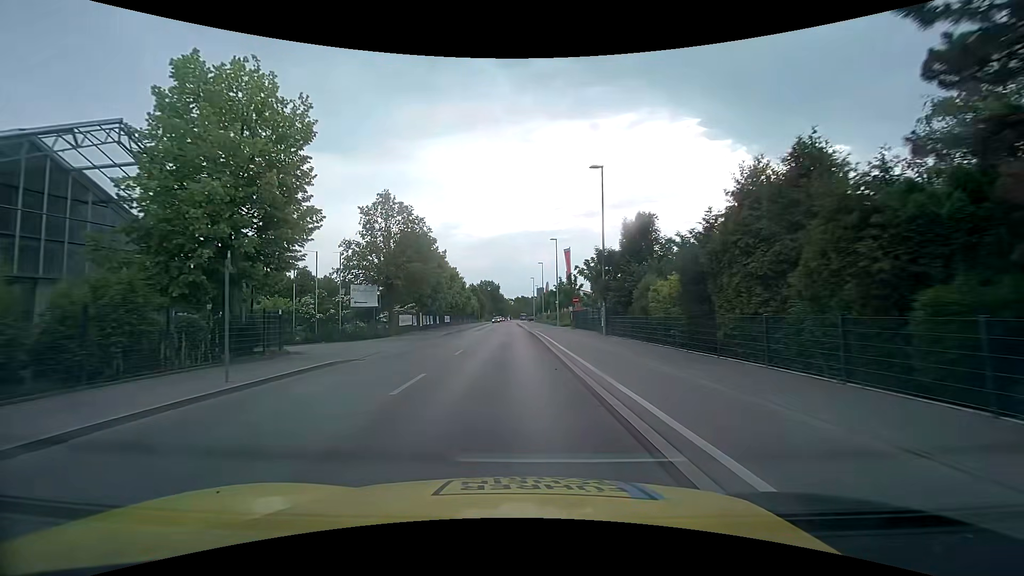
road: tertiary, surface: asphalt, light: Day
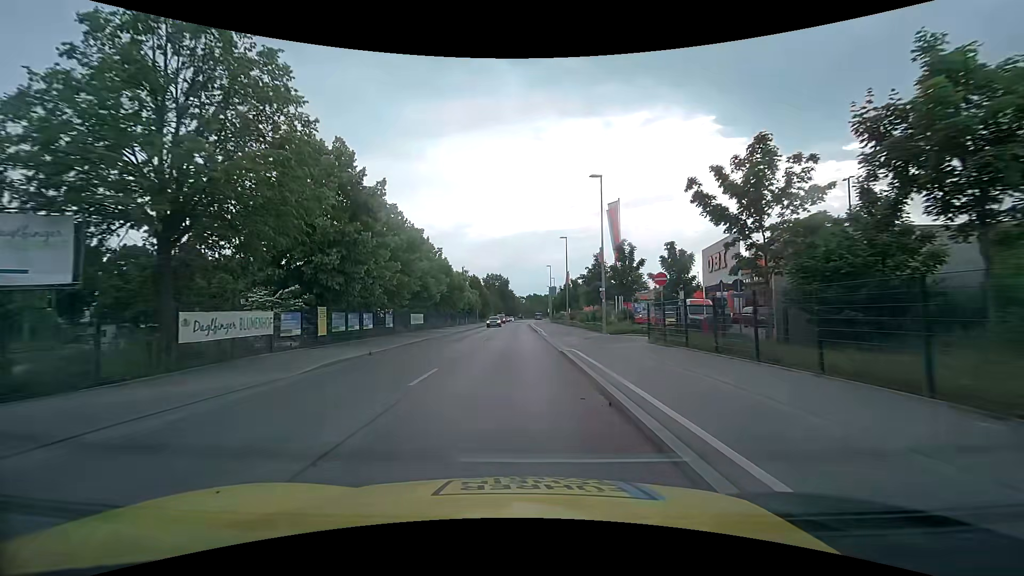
(-0.2, +26.3) m; -2°
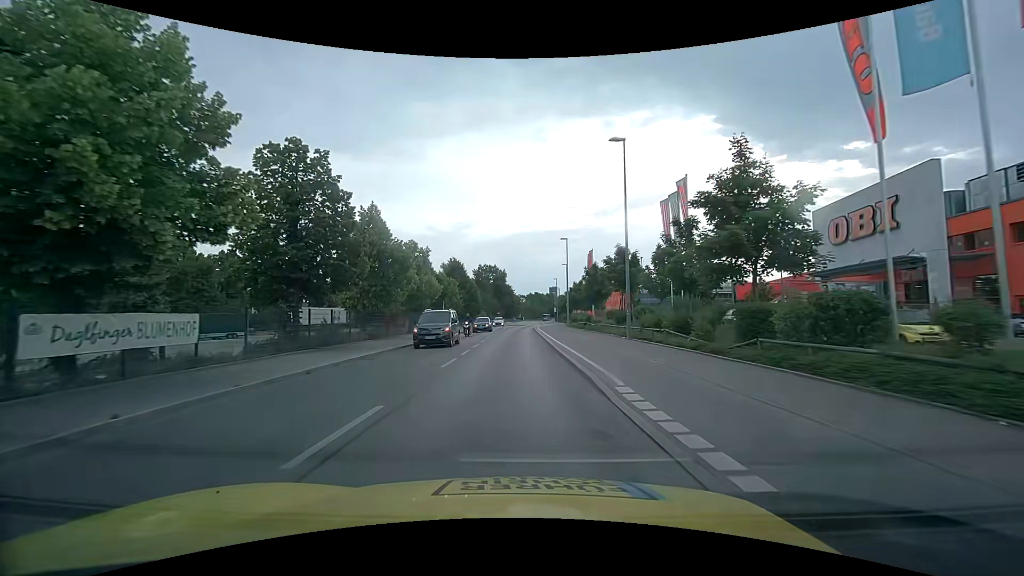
(+0.1, +32.2) m; +1°
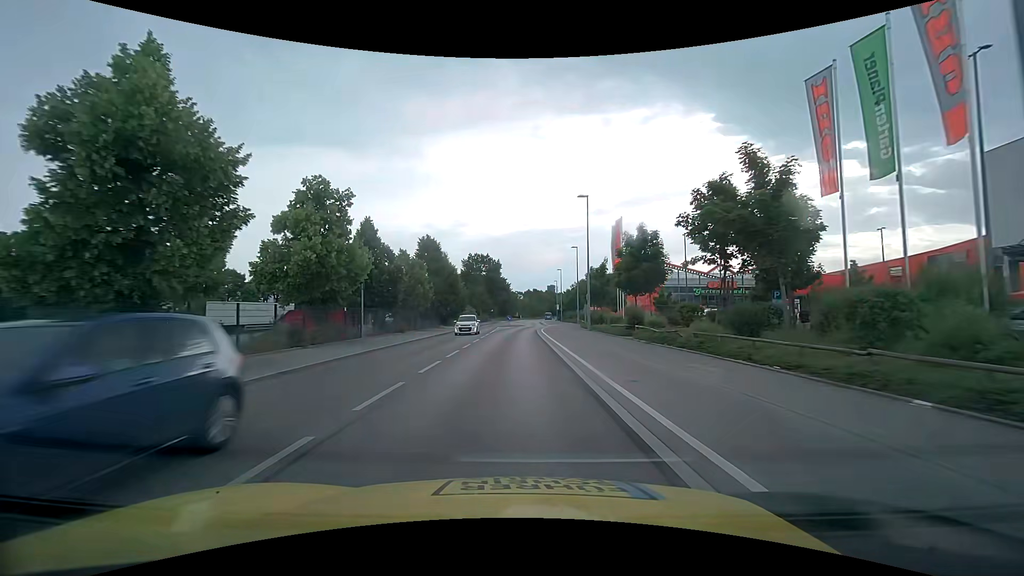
(0.0, +20.1) m; 0°
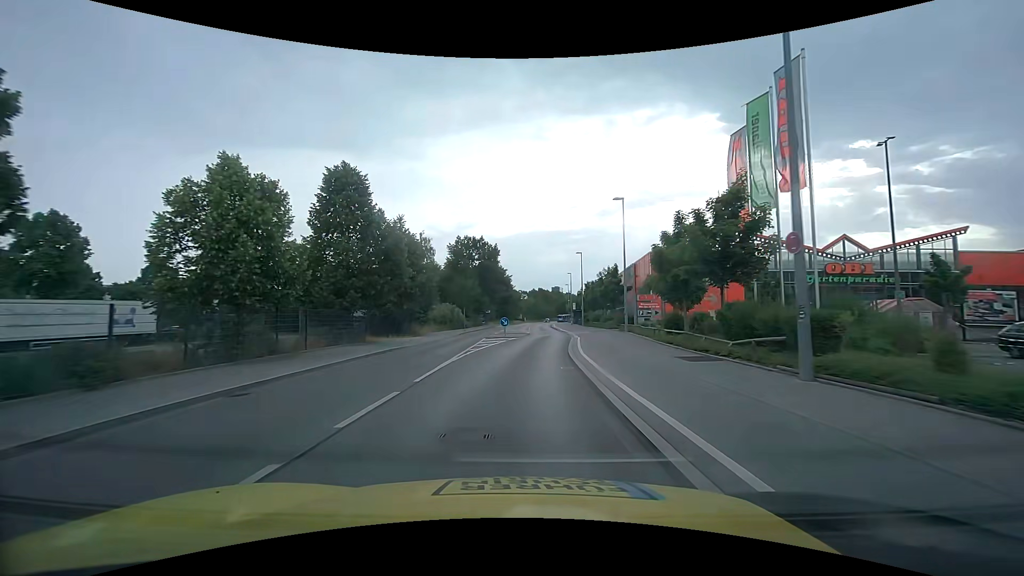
(-0.2, +28.2) m; 0°
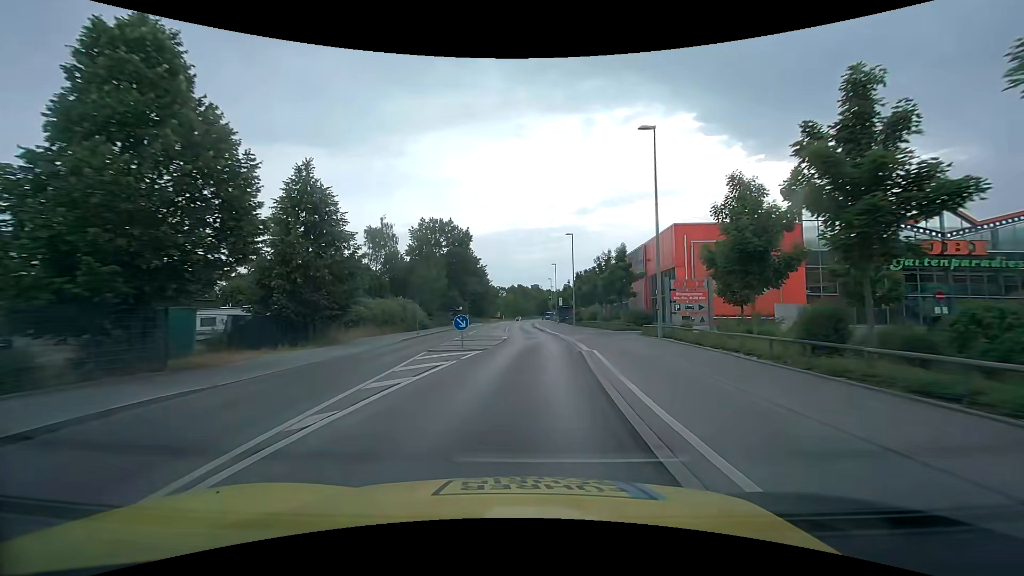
(+0.2, +14.4) m; +2°
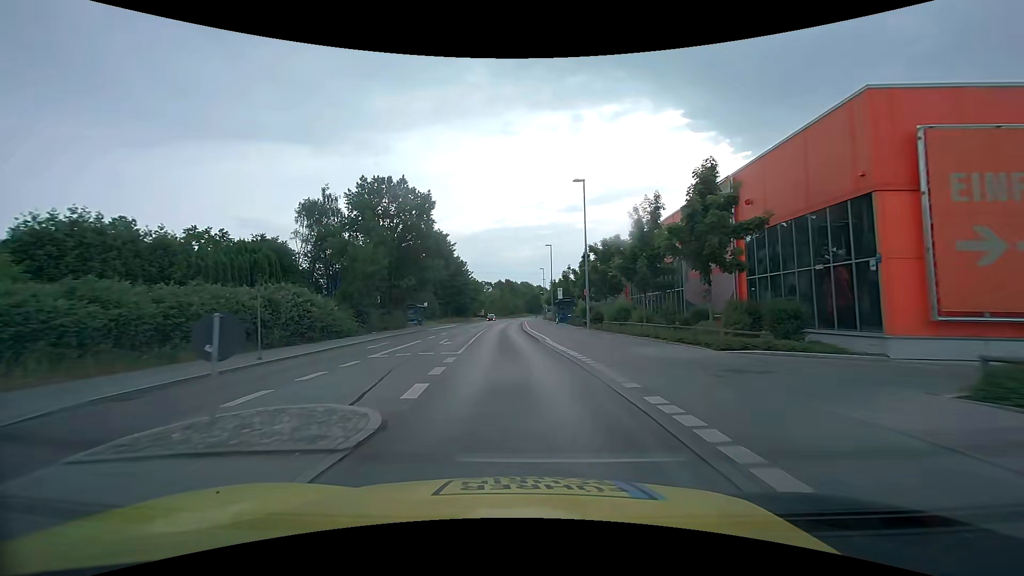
(+0.5, +21.6) m; +1°
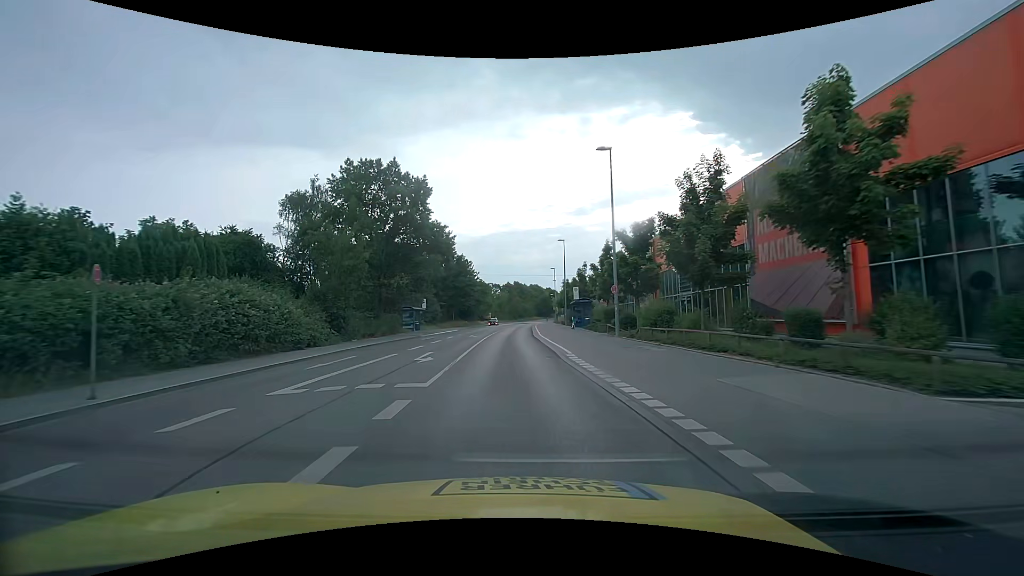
(-0.1, +7.2) m; -1°
(0, +10) (-1, +20) (-1, +30) (-1, +40) (-1, +50) (-1, +60) (-1, +70) (-1, +80) (0, +90) (0, +100) m
